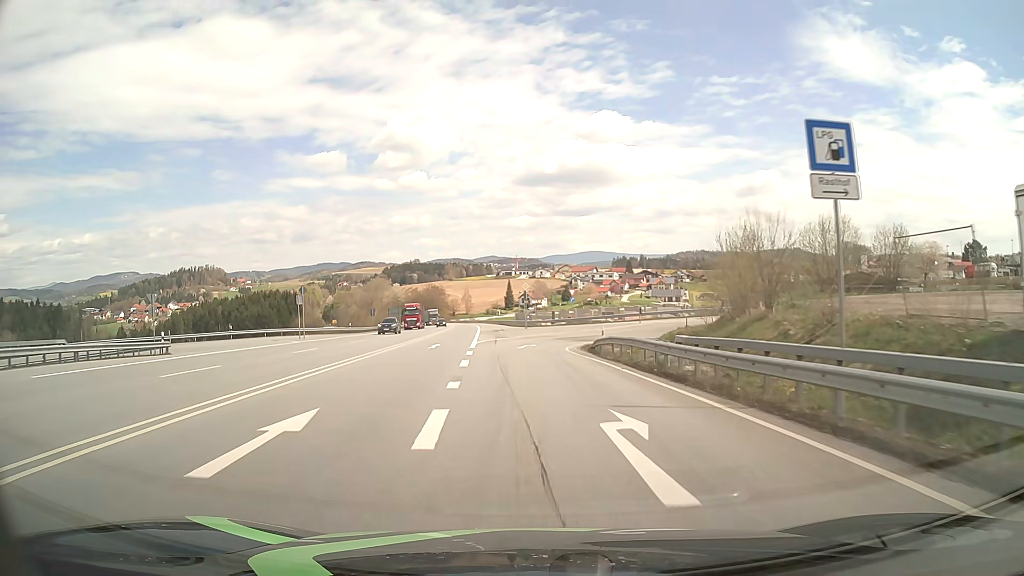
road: primary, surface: asphalt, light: Day
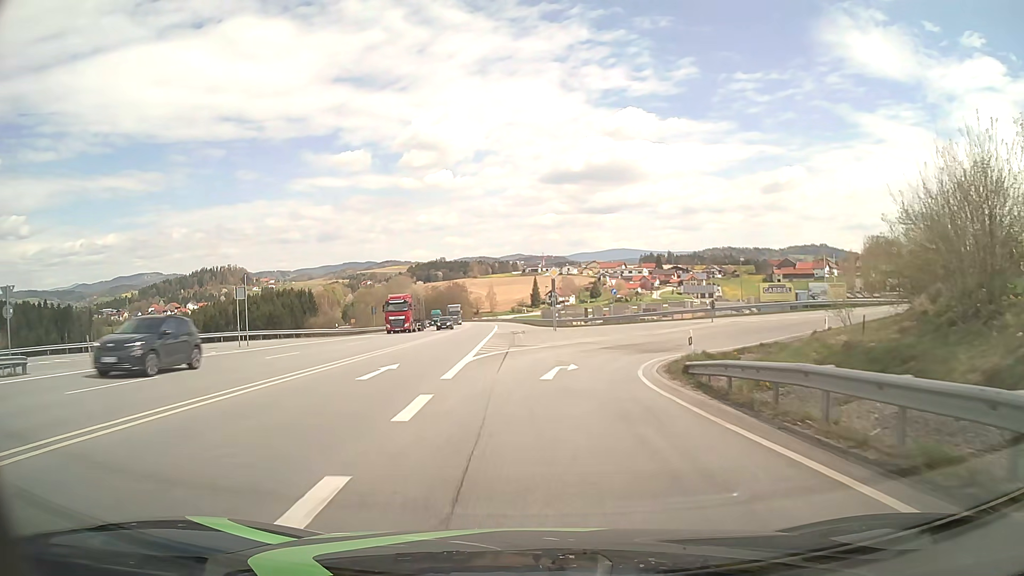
(-0.2, +15.9) m; -2°
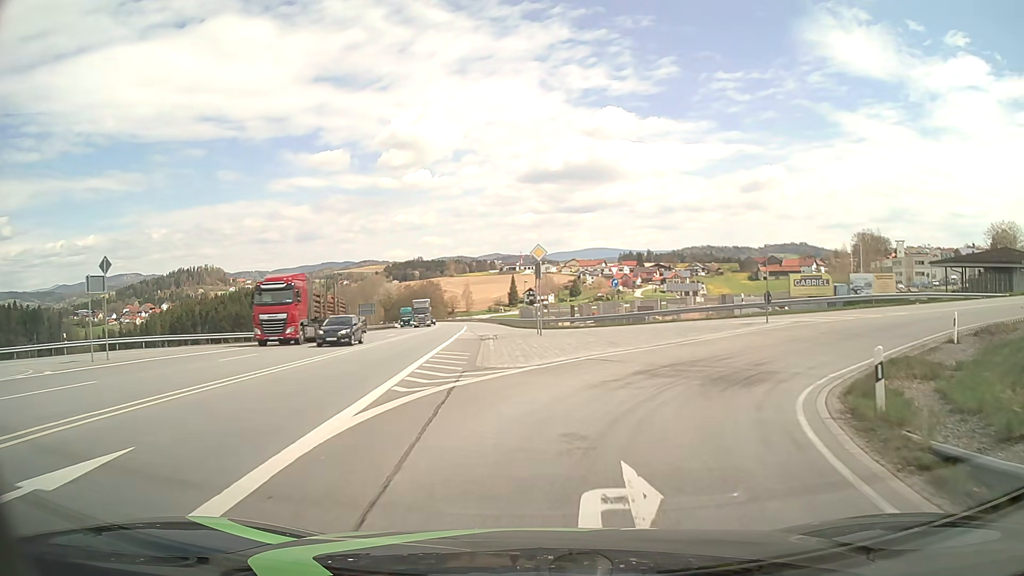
(+0.1, +13.0) m; +3°
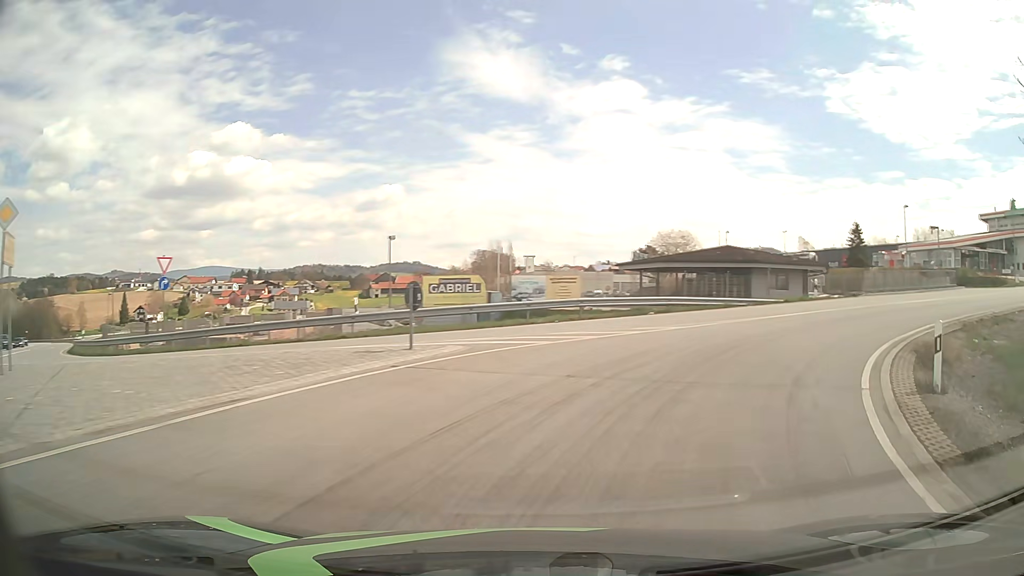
(+3.6, +15.2) m; +32°
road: primary_link
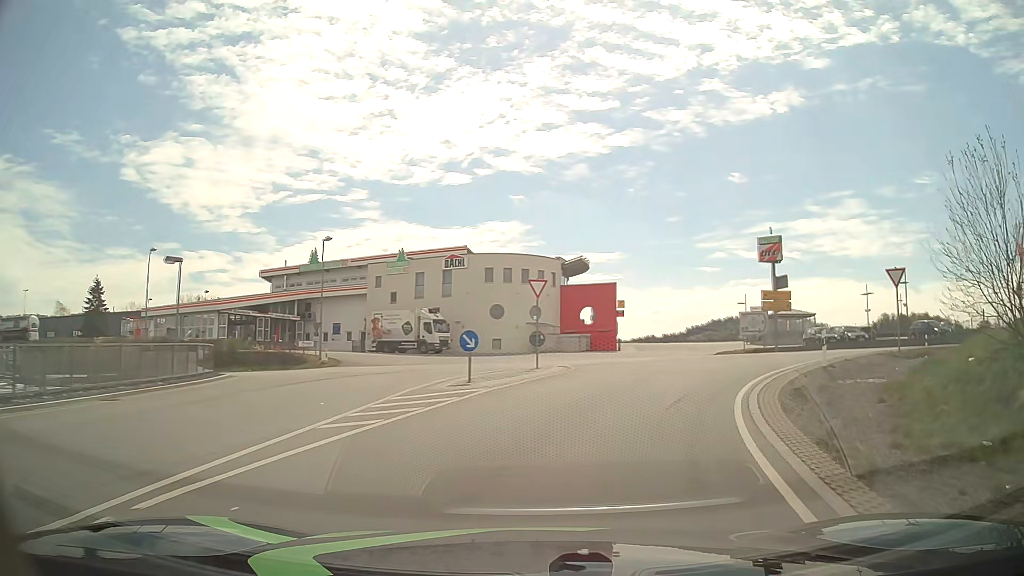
(+14.4, +21.2) m; +64°
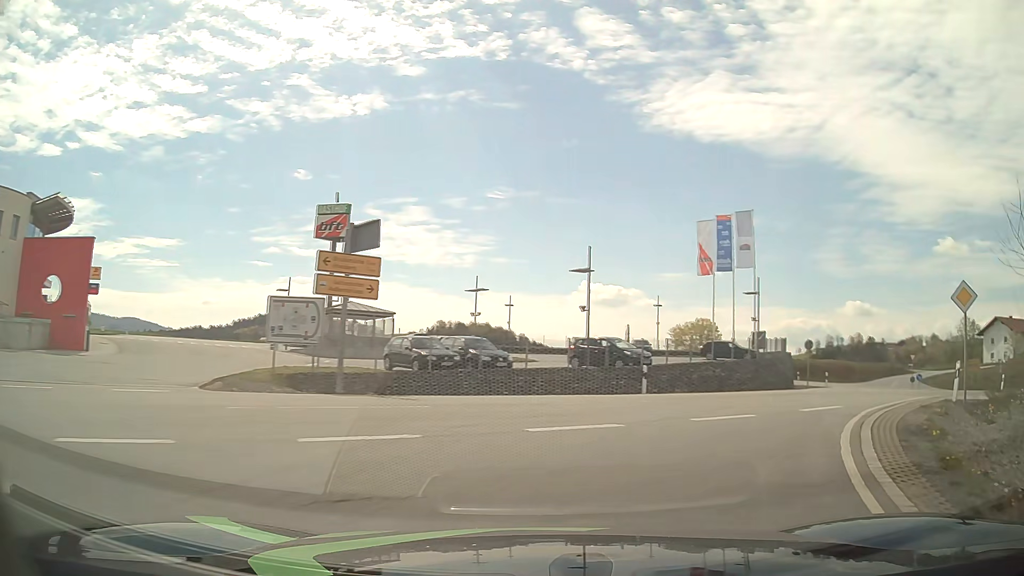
(+6.4, +21.7) m; +39°
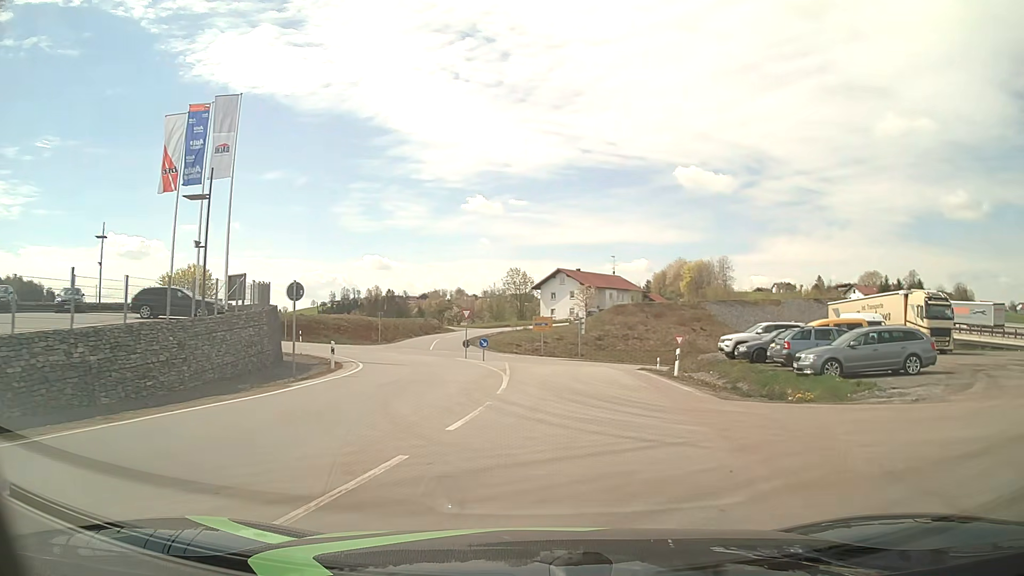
(+7.5, +17.9) m; +42°
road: tertiary
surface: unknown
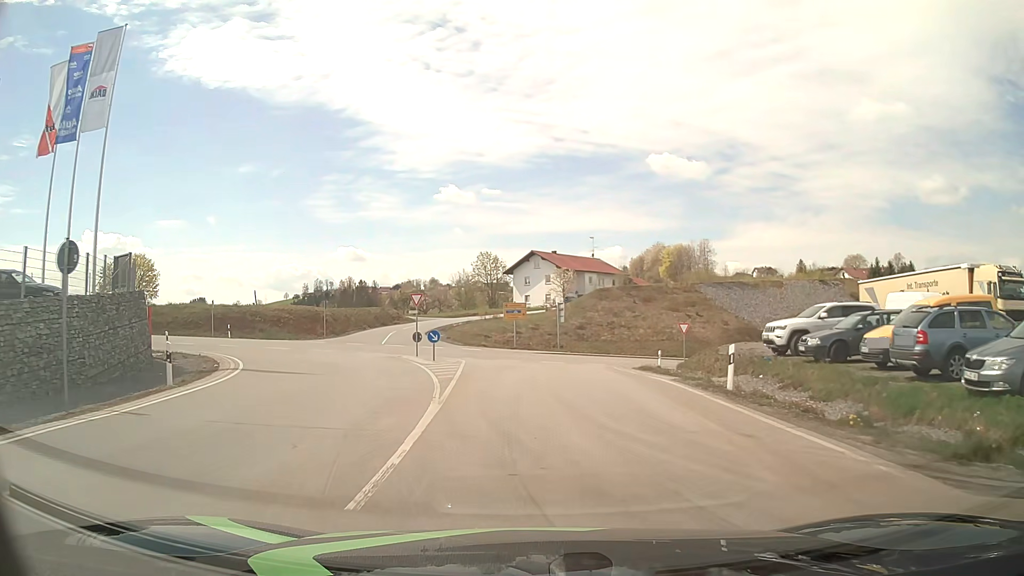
(+0.3, +10.3) m; +2°
(0, +10) (0, +20) (-1, +30) (-3, +40) (-11, +45) (-21, +44) (-30, +40) (-38, +34) (-46, +28) (-53, +20) m
